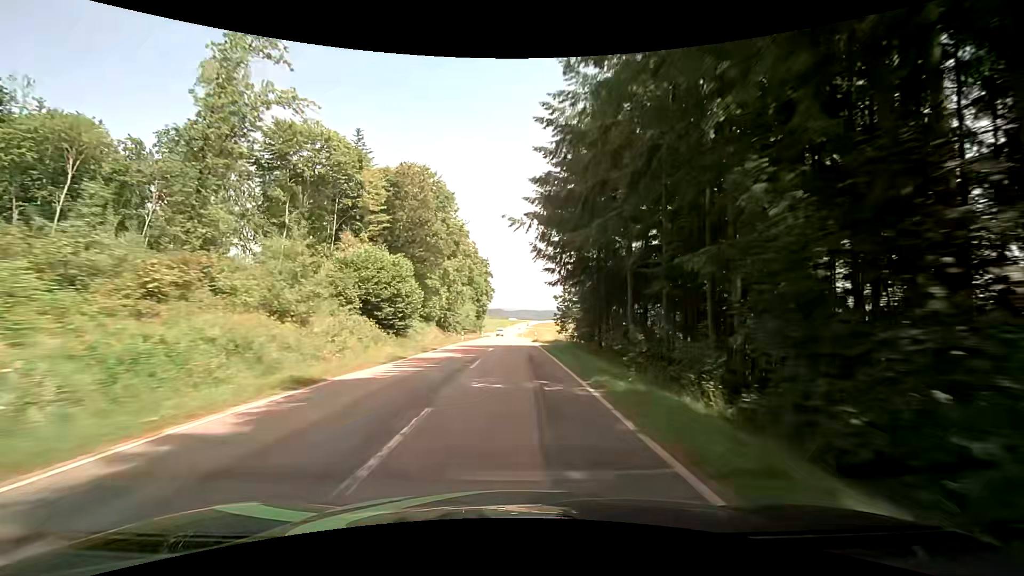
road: tertiary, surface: asphalt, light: Day
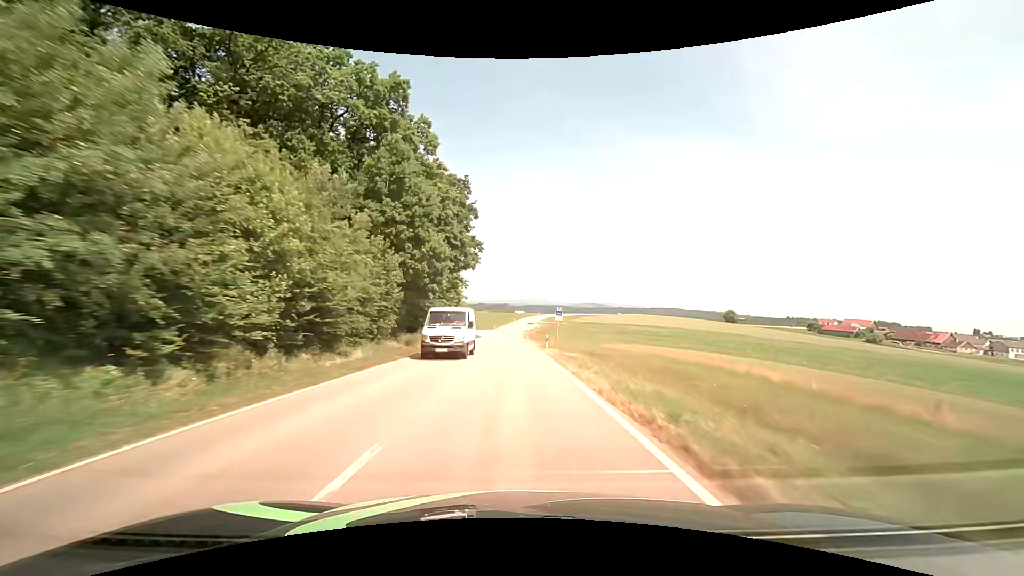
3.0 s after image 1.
(-0.1, +60.5) m; 0°
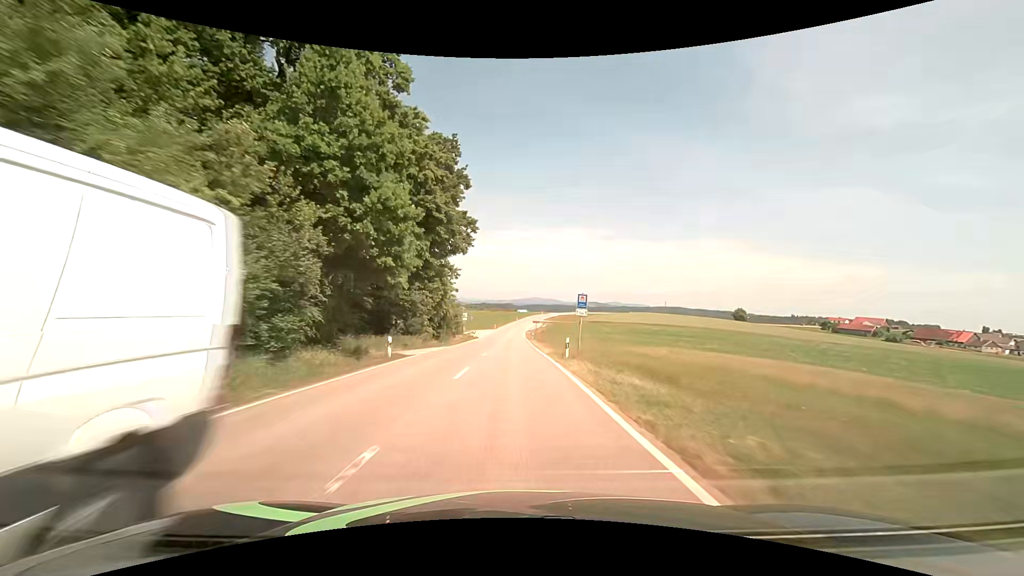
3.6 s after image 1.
(0.0, +12.1) m; 0°
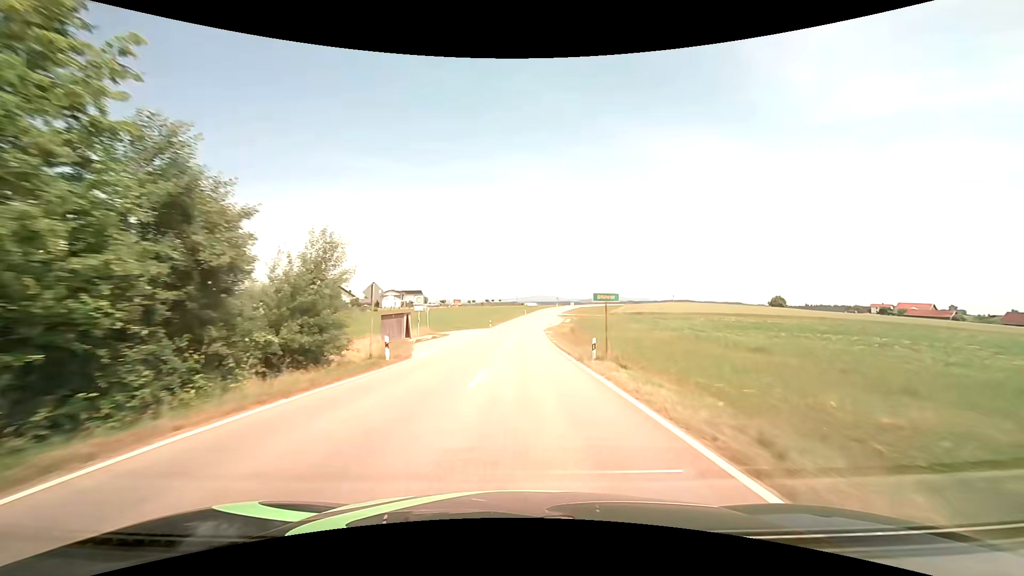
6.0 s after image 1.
(-0.6, +48.2) m; -1°
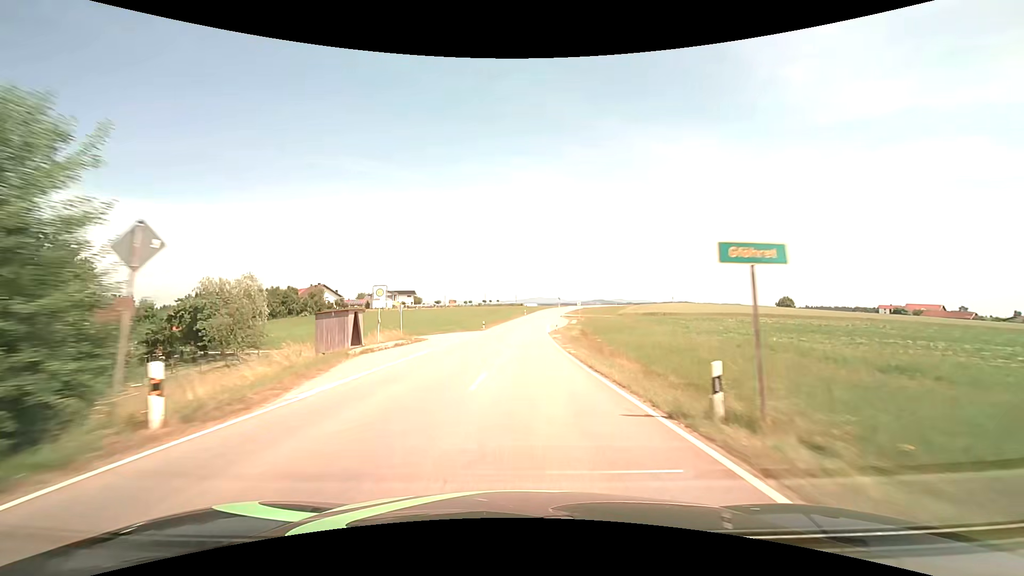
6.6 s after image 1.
(0.0, +12.0) m; 0°
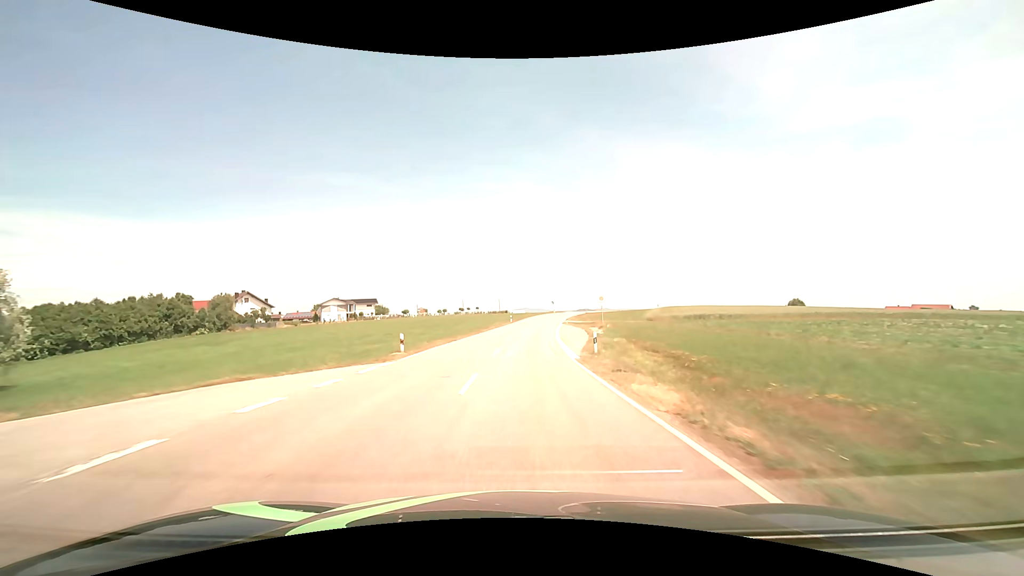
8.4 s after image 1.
(+0.4, +35.4) m; +2°
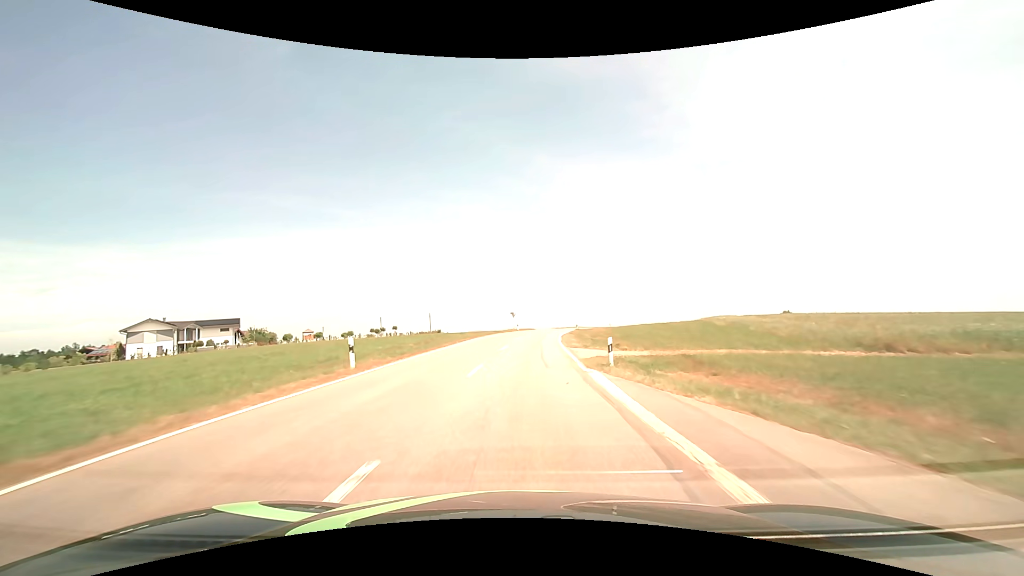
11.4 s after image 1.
(+2.5, +55.6) m; +6°
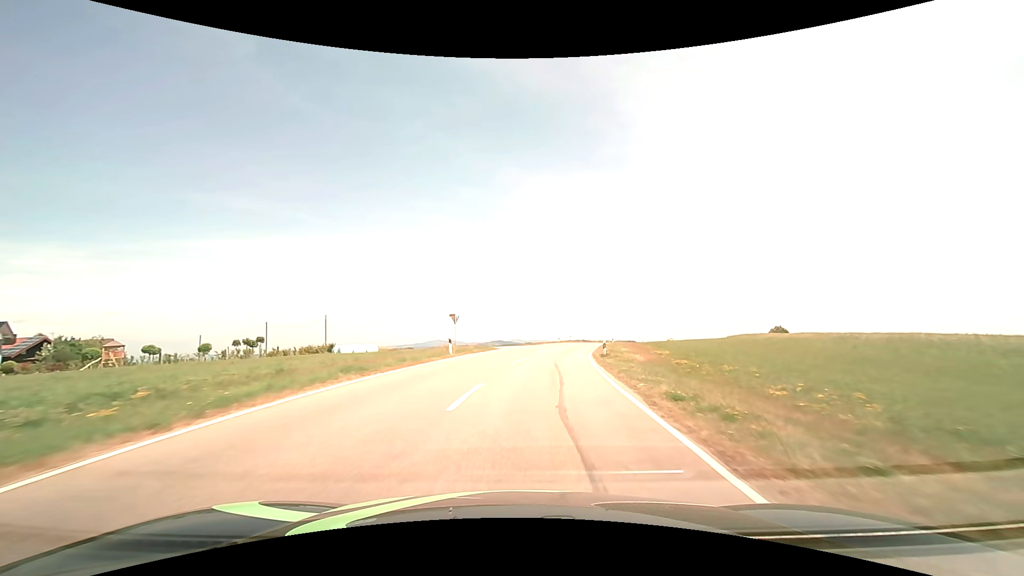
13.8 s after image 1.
(+1.1, +39.9) m; +4°
(0, +10) (+1, +20) (+2, +30) (+4, +40) (+5, +50) (+8, +59) (+10, +69) (+12, +79) (+15, +88) (+18, +98) m
